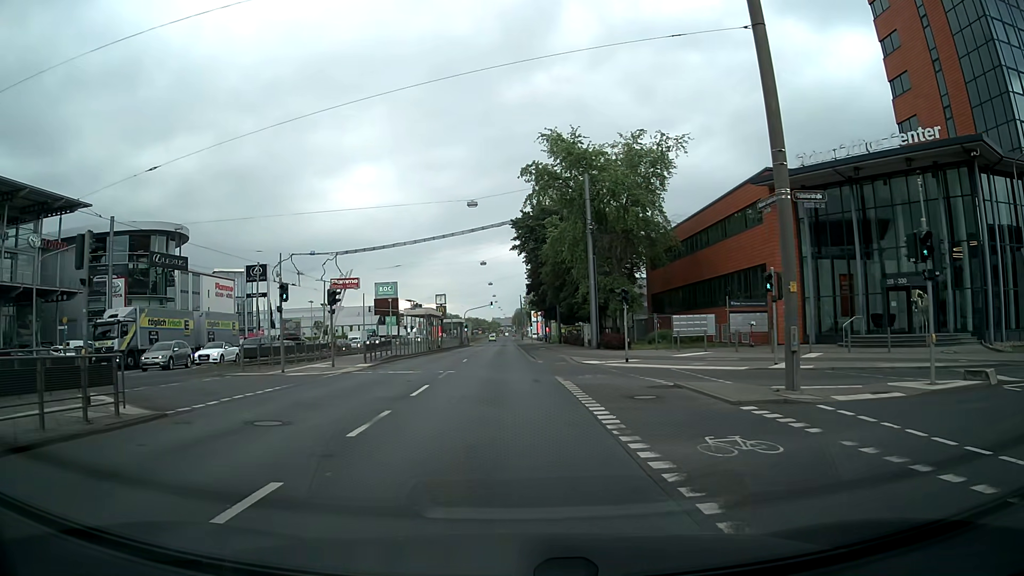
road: primary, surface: asphalt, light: Day
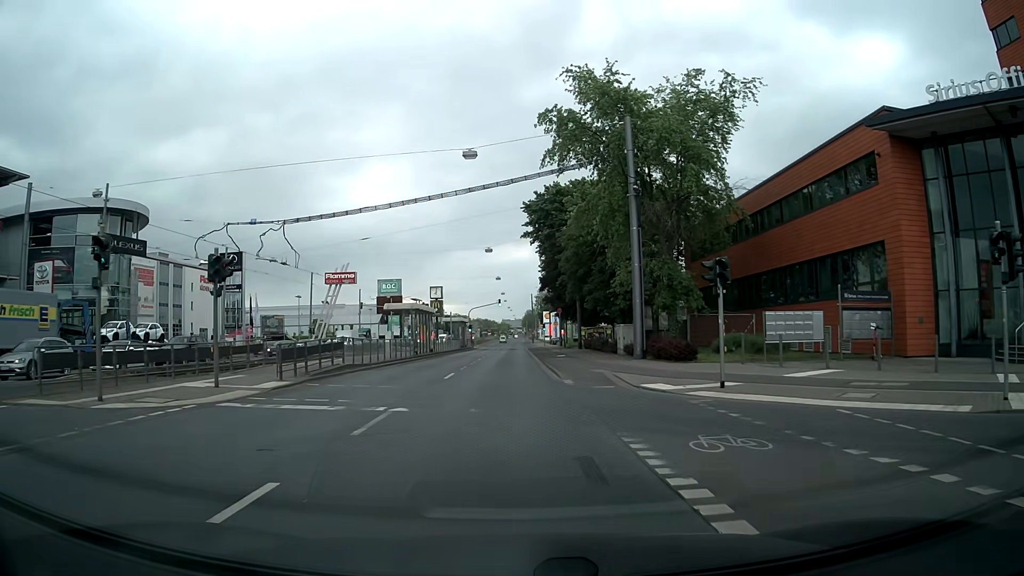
(-0.2, +12.4) m; -1°
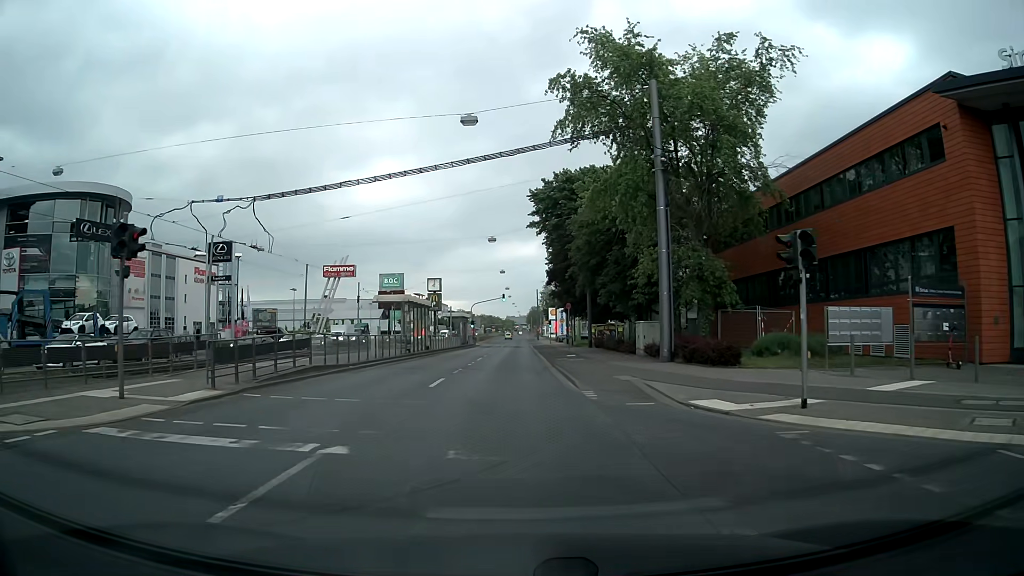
(0.0, +4.7) m; 0°
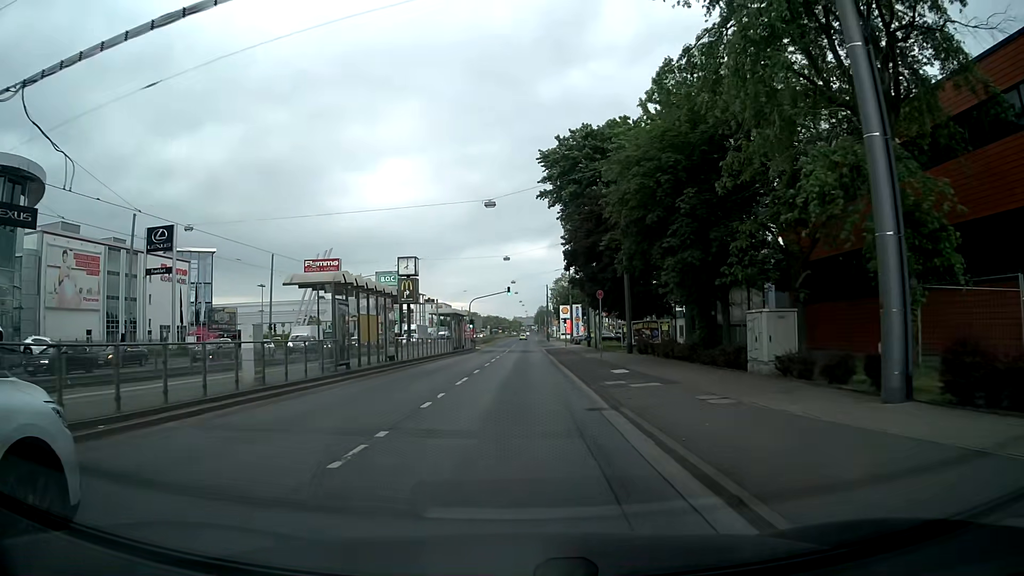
(-0.3, +15.9) m; -2°
(0, +10) (0, +20) (0, +30) (+1, +40) (+1, +50) (+1, +60) (+1, +70) (+2, +80) (+2, +90) (+2, +100) m
